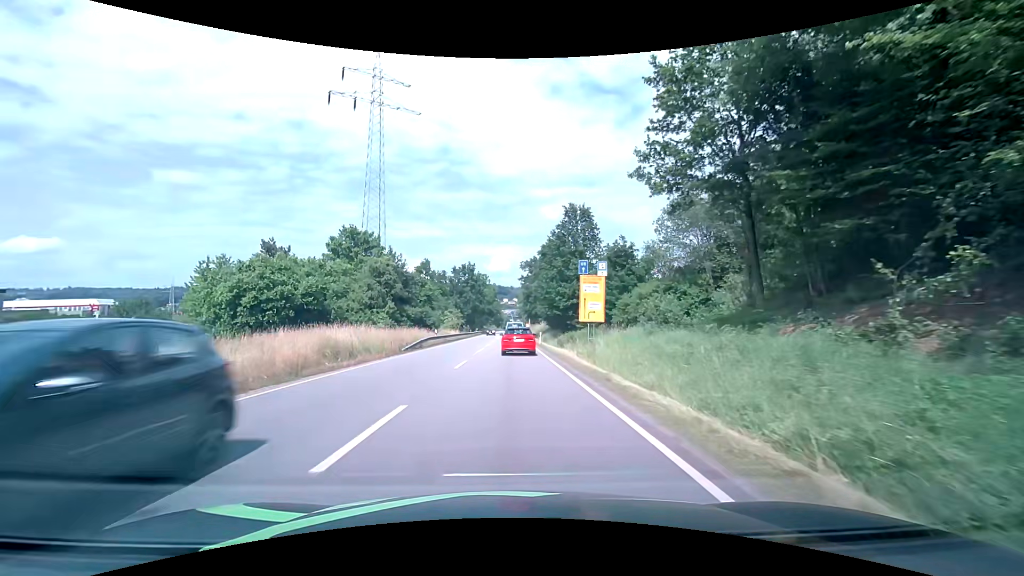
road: primary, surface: asphalt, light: Day
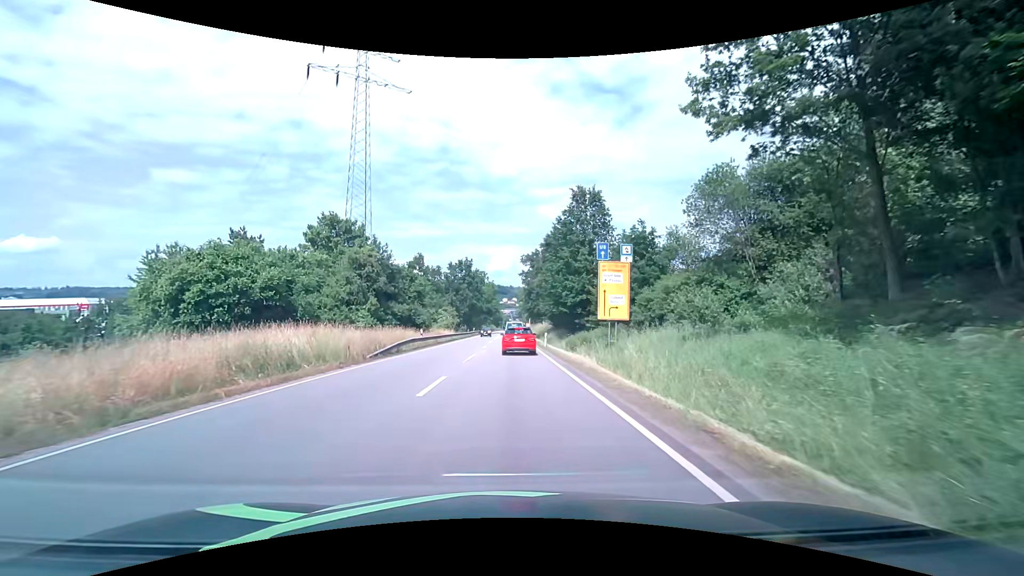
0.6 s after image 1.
(0.0, +6.9) m; 0°
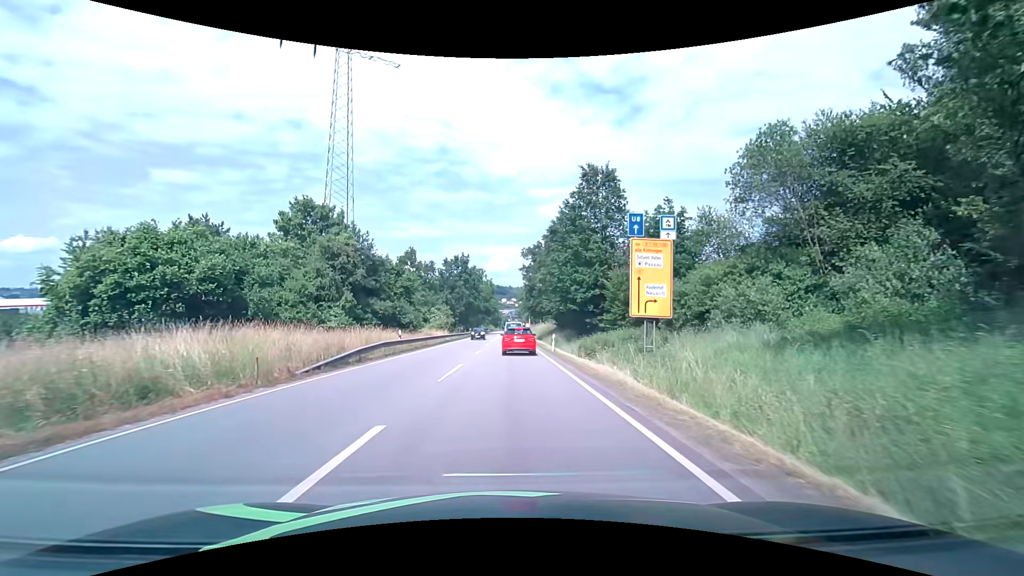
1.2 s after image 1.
(0.0, +6.9) m; 0°
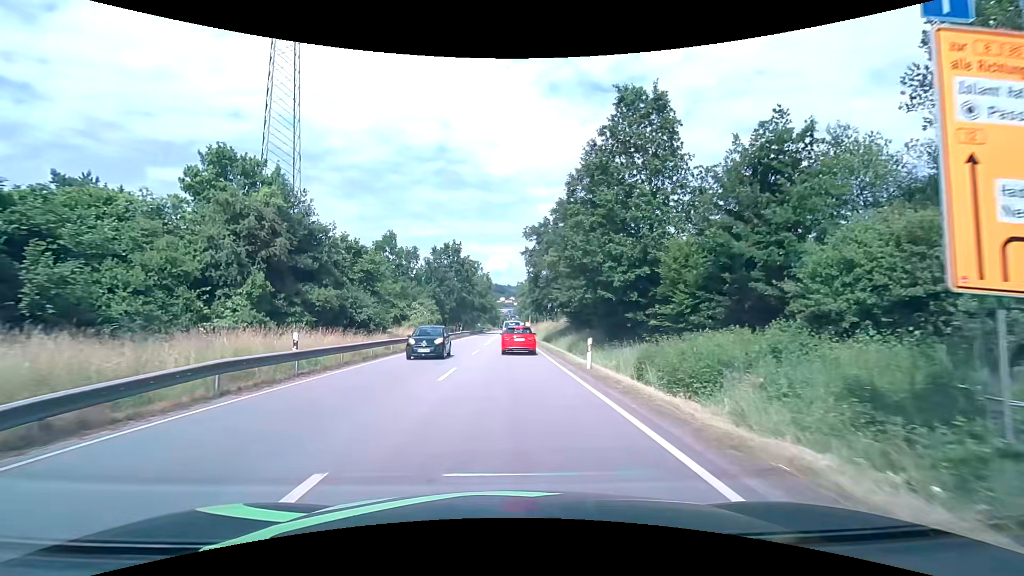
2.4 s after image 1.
(0.0, +14.0) m; 0°
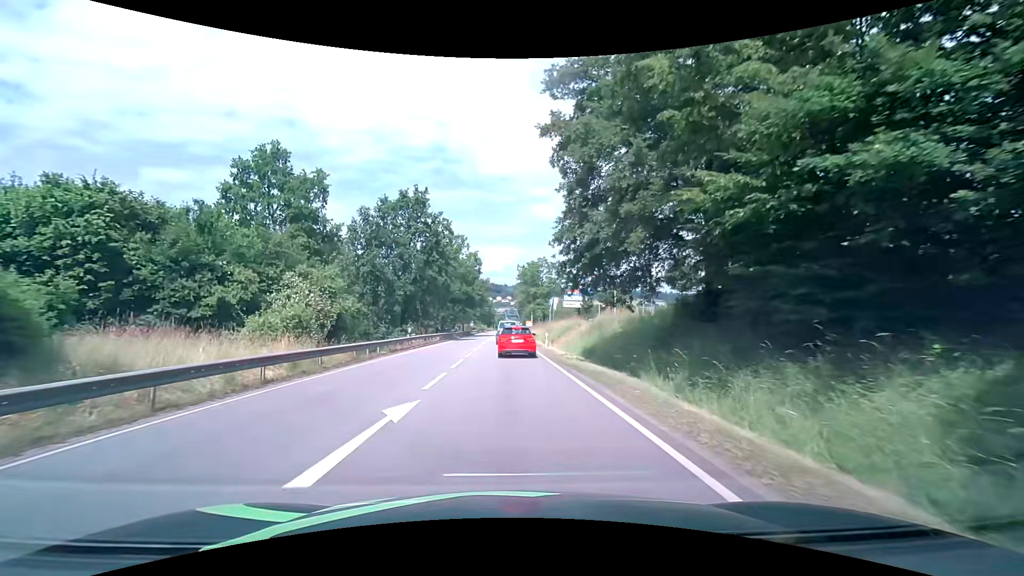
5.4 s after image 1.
(+0.2, +33.7) m; +1°
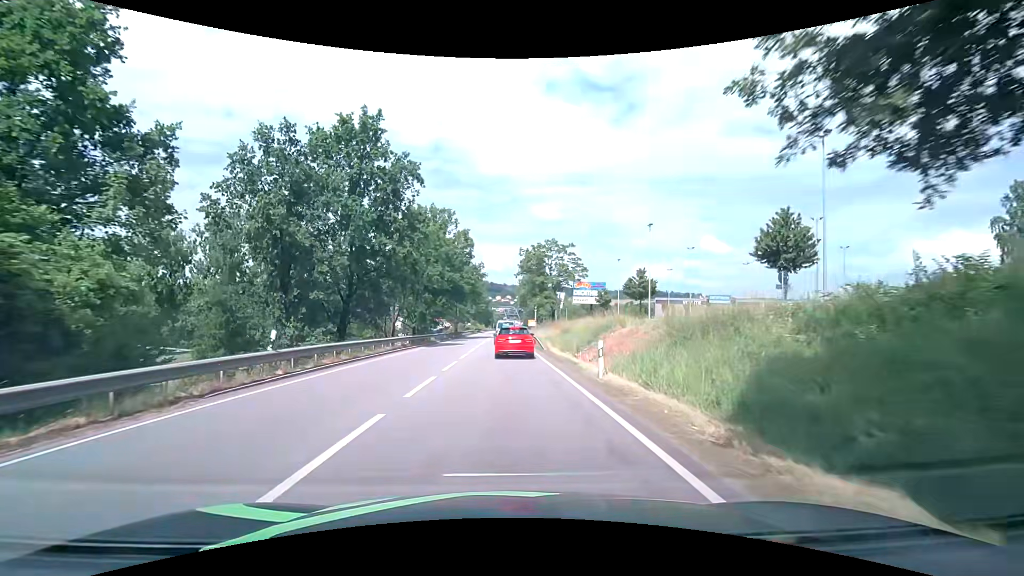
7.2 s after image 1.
(0.0, +19.0) m; 0°
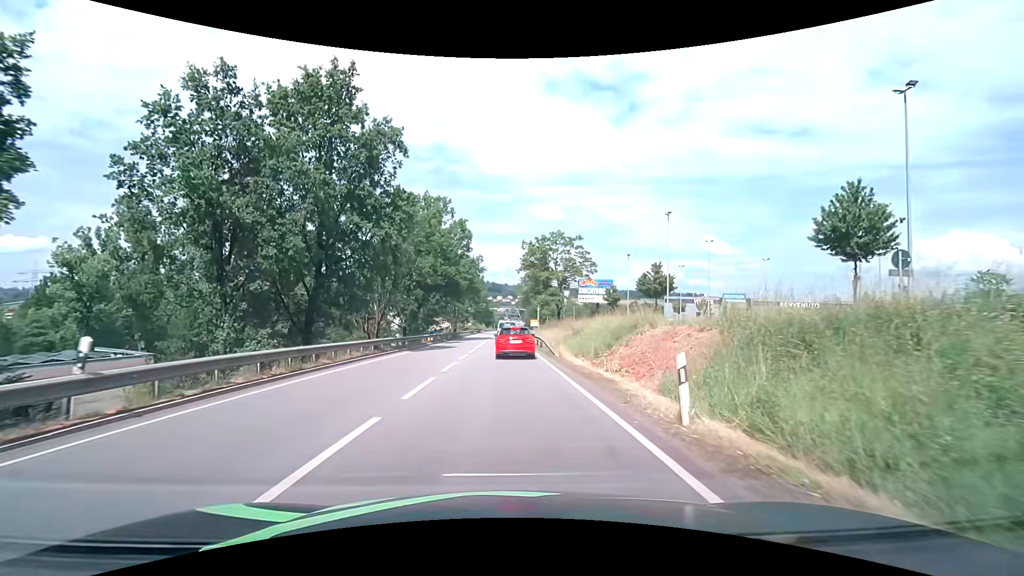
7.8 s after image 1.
(0.0, +6.2) m; 0°
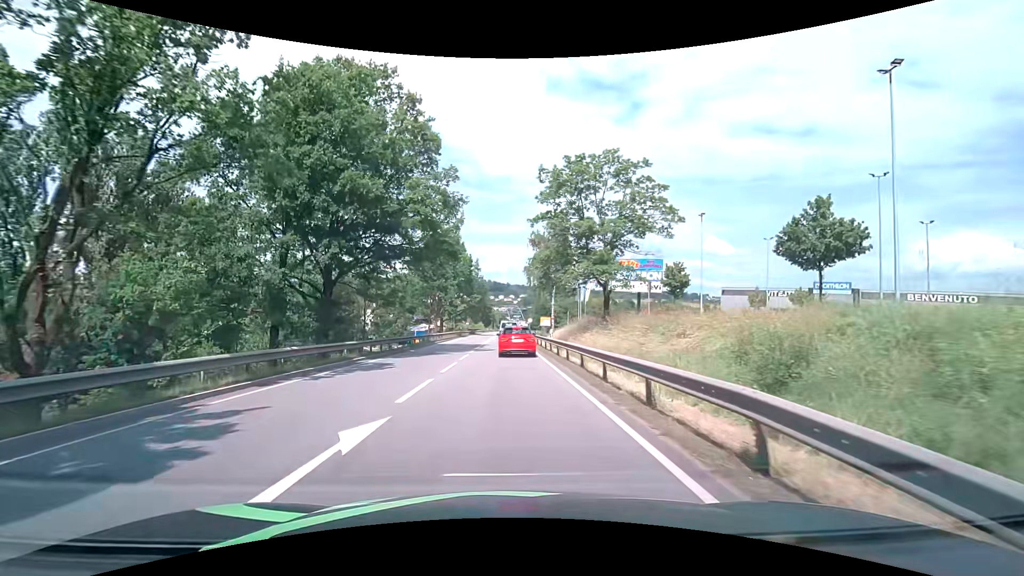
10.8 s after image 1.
(-0.1, +30.6) m; 0°
(0, +10) (0, +20) (0, +30) (0, +40) (0, +50) (0, +60) (0, +70) (0, +80) (0, +90) (0, +100) m
